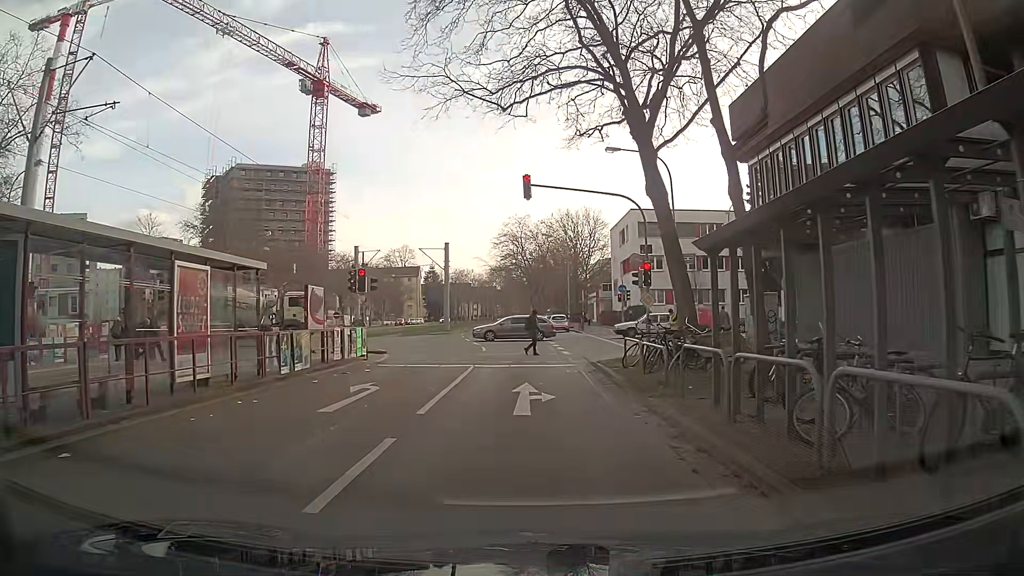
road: tertiary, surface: asphalt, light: Day
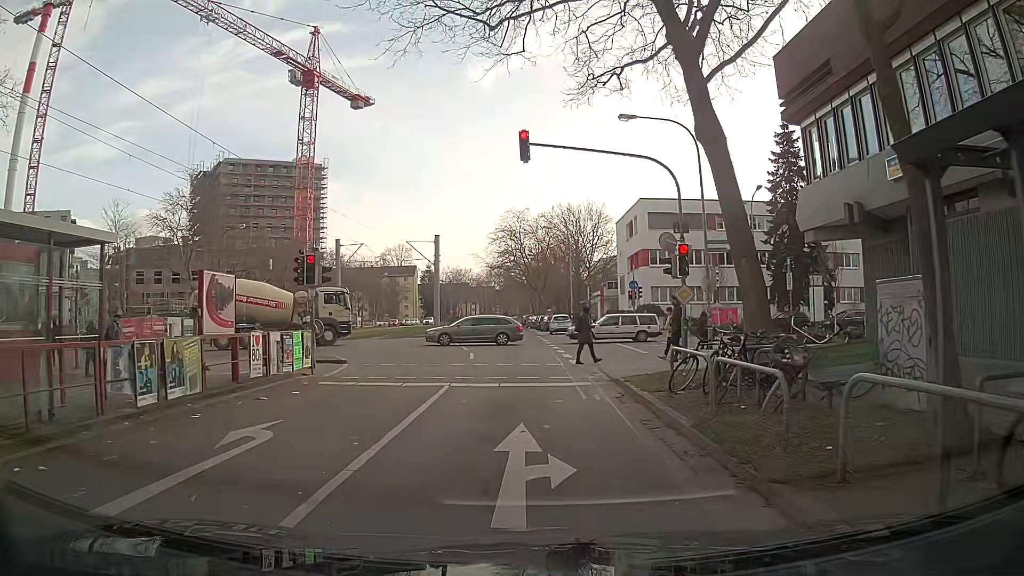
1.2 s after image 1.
(0.0, +5.6) m; +1°
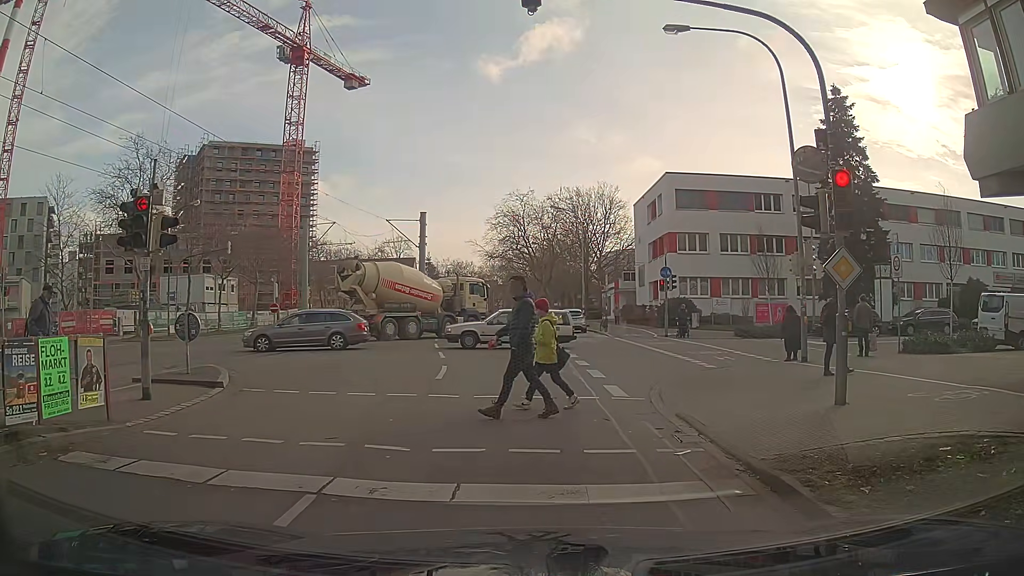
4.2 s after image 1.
(-0.2, +8.7) m; -1°
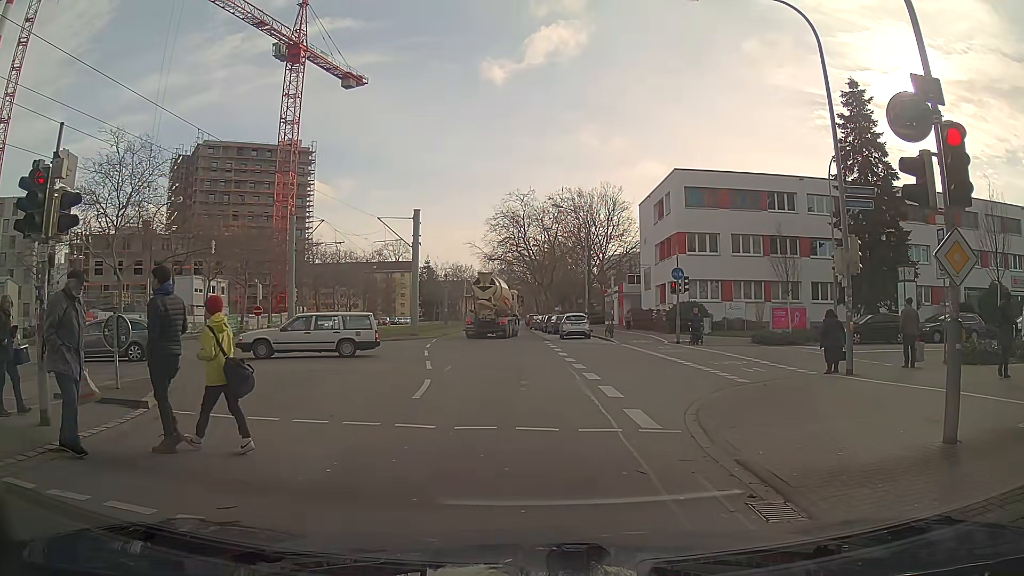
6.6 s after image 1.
(0.0, +2.6) m; 0°
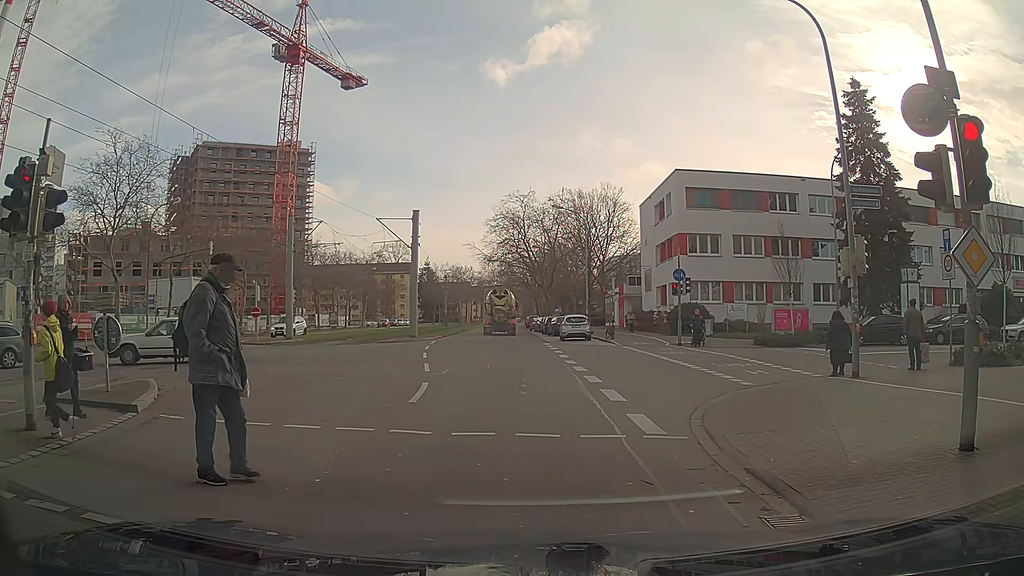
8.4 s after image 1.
(0.0, +0.4) m; 0°
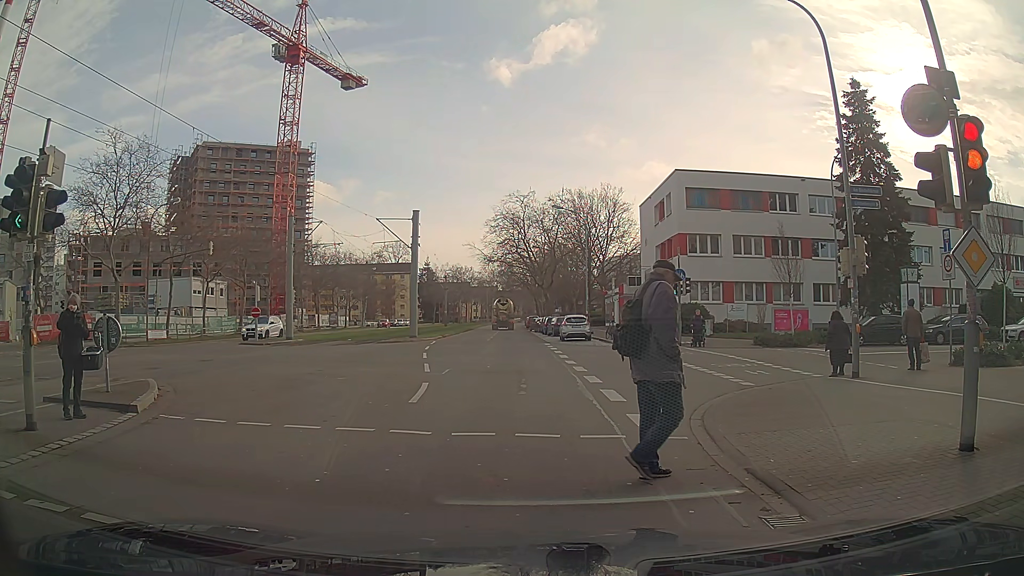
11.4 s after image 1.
(0.0, +0.1) m; 0°
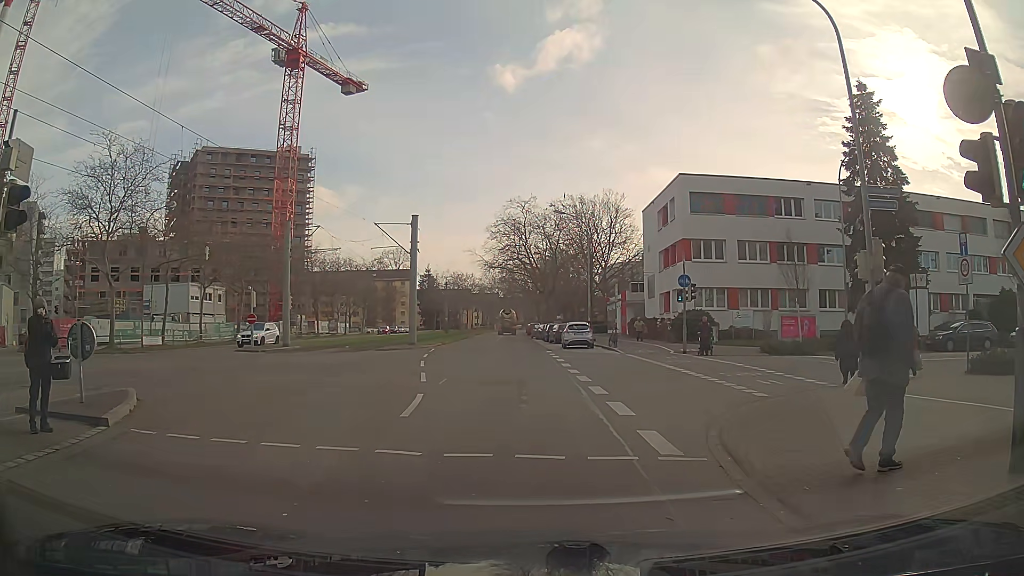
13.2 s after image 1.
(0.0, +0.9) m; +1°
(0, +10) (0, +20) (-1, +30) (-1, +40) (-1, +50) (-2, +60) (-2, +70) (-2, +80) (-2, +90) (-3, +100) m
